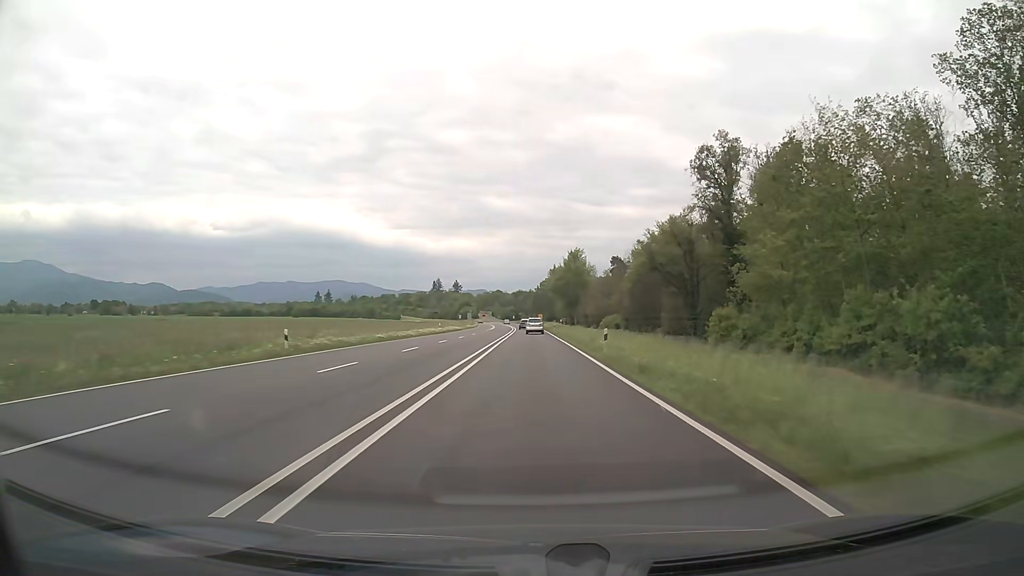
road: trunk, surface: asphalt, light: Day
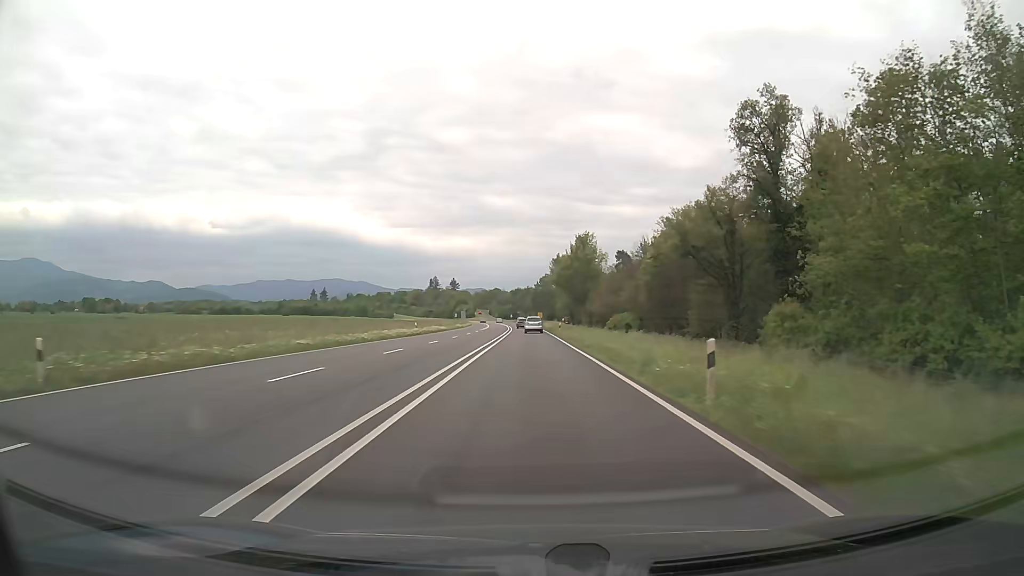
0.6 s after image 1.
(0.0, +15.5) m; 0°
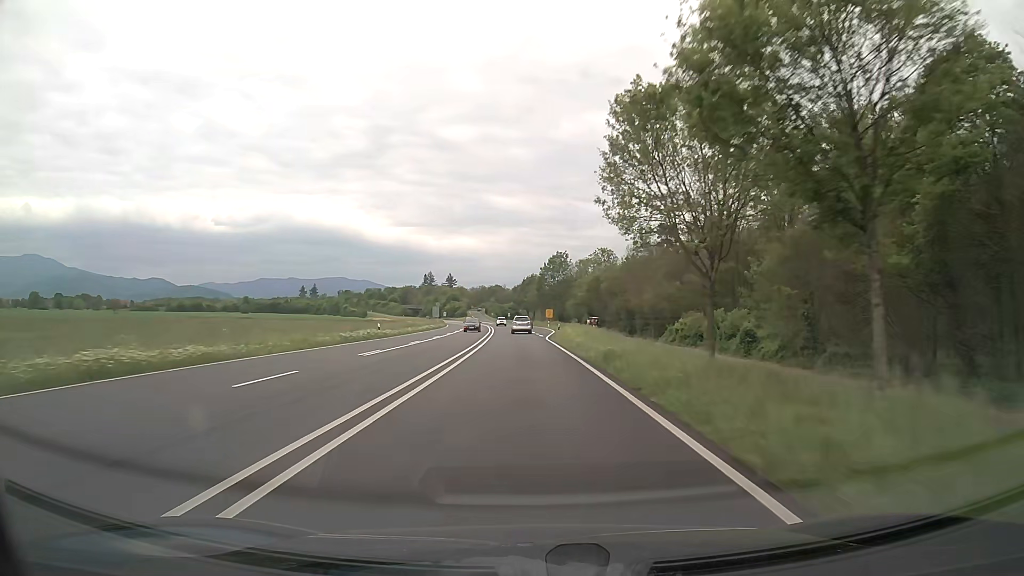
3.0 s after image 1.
(+0.2, +61.4) m; 0°
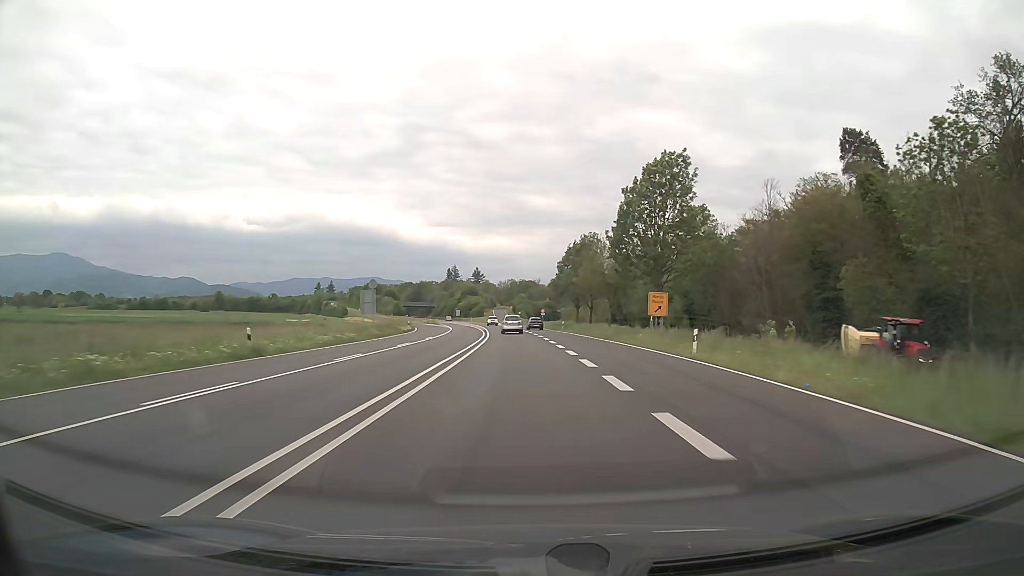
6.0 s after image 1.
(-2.2, +75.6) m; -3°
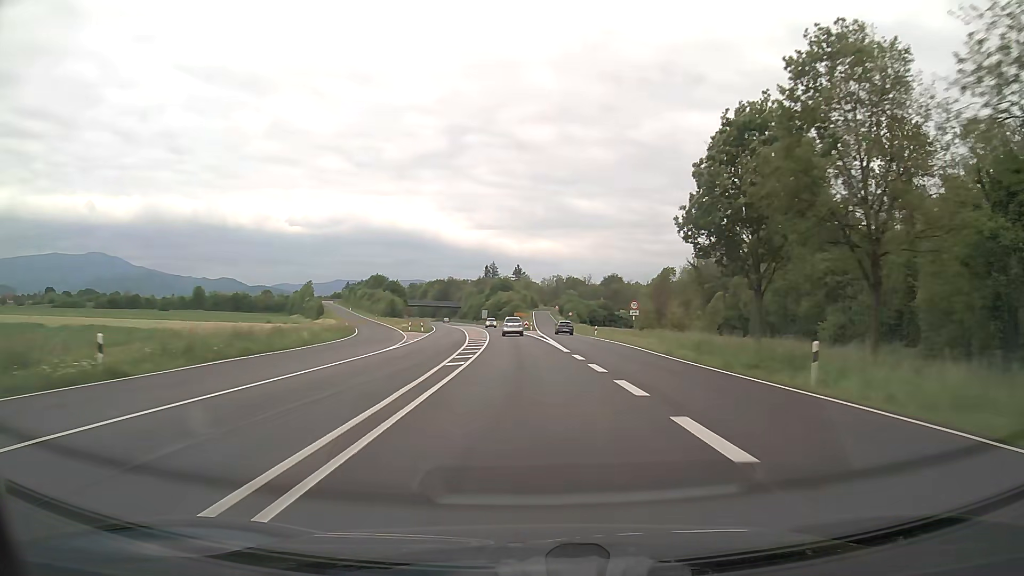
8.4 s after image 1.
(-1.8, +59.9) m; -4°
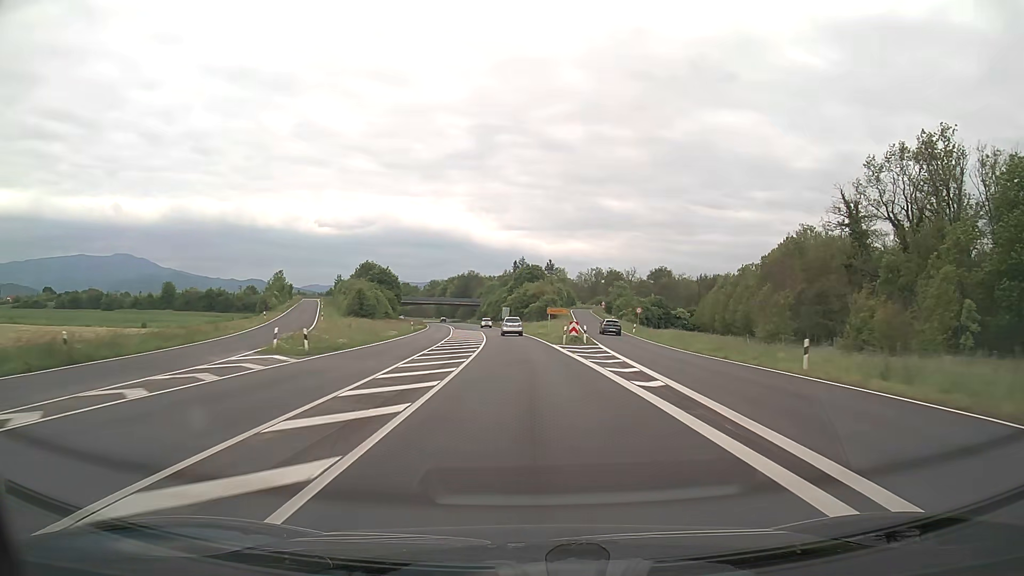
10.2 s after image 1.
(-1.2, +45.2) m; -3°
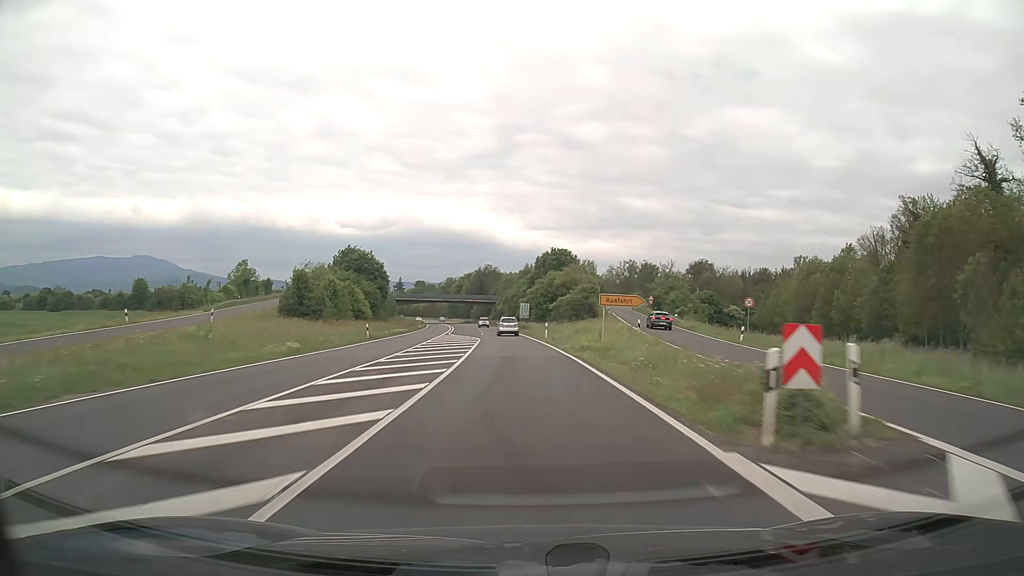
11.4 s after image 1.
(-0.5, +30.3) m; -2°
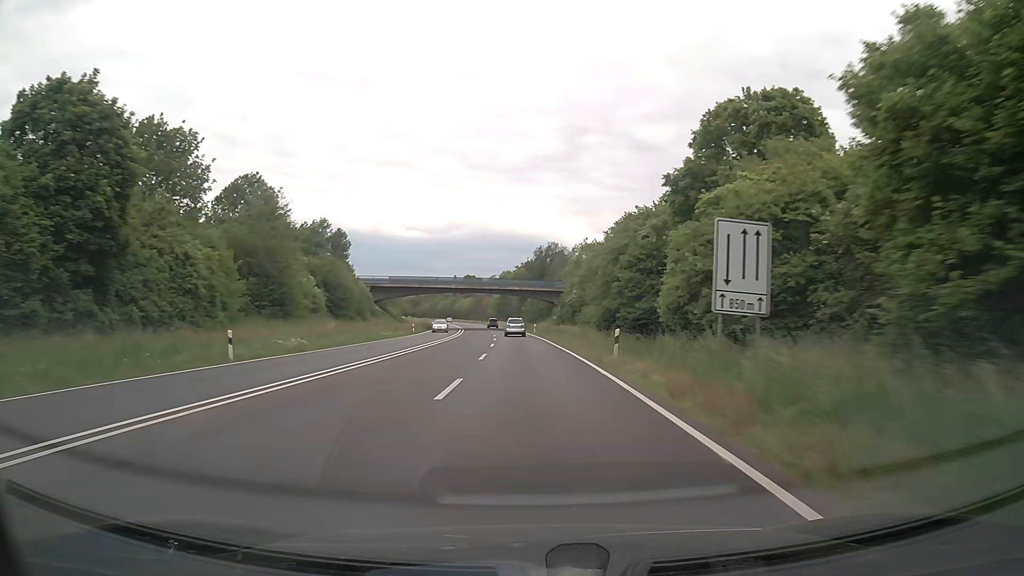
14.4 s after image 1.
(-4.0, +76.2) m; -6°
(0, +10) (0, +20) (0, +30) (-1, +40) (-1, +50) (-2, +60) (-2, +70) (-3, +80) (-4, +90) (-5, +100) m
